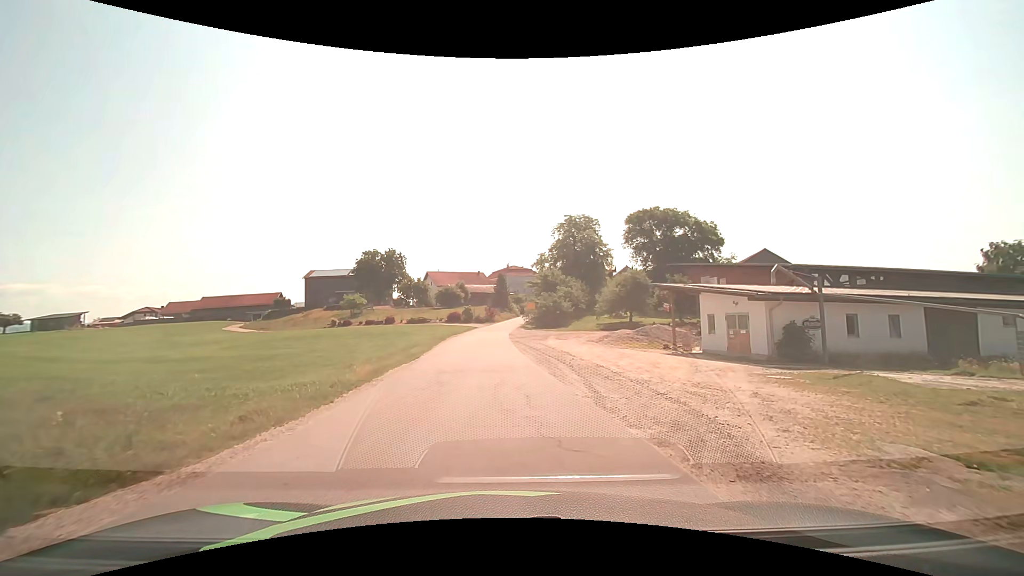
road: tertiary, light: Day
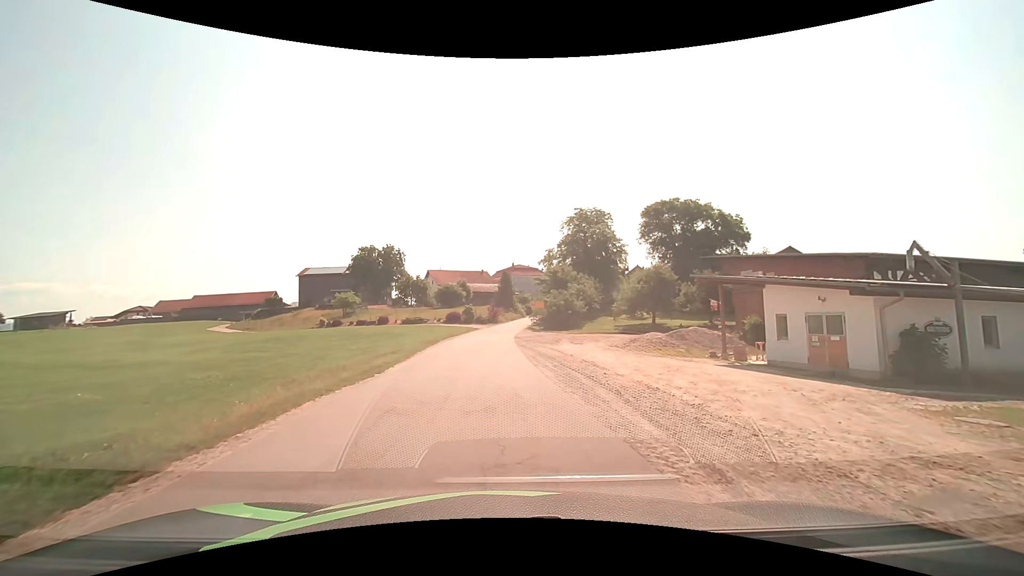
(0.0, +7.4) m; -1°
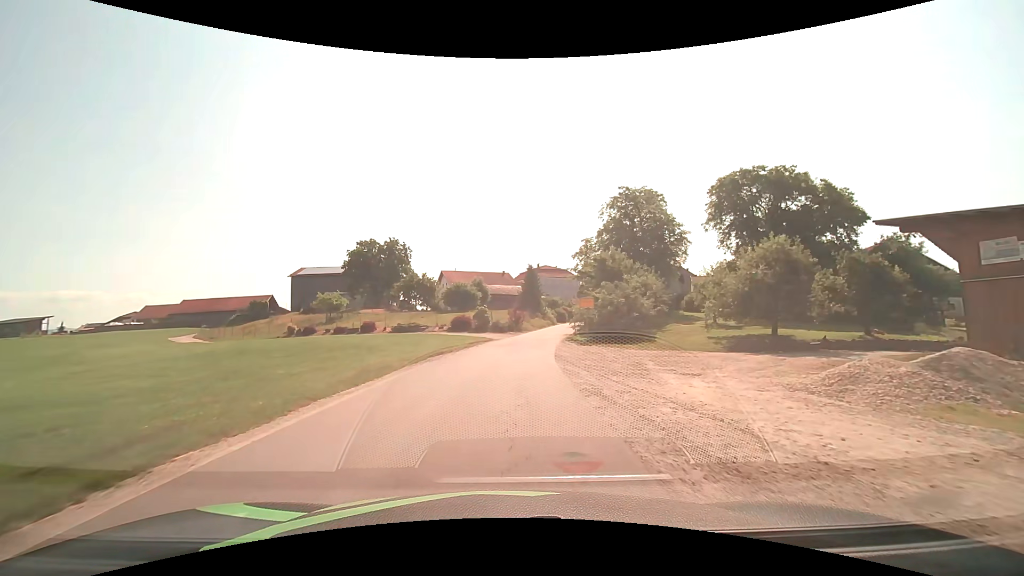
(-0.3, +18.9) m; -2°
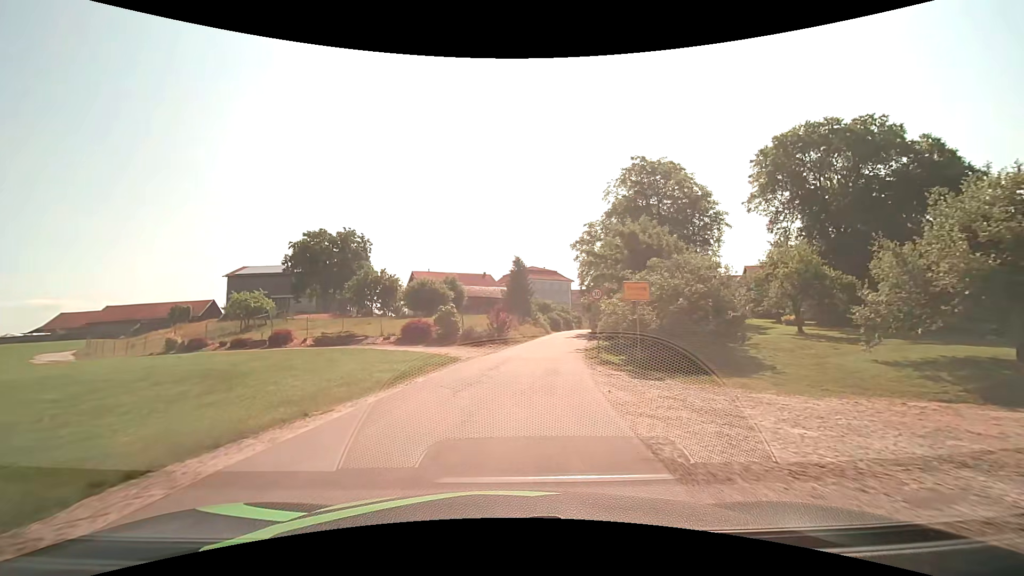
(+0.2, +16.6) m; +1°
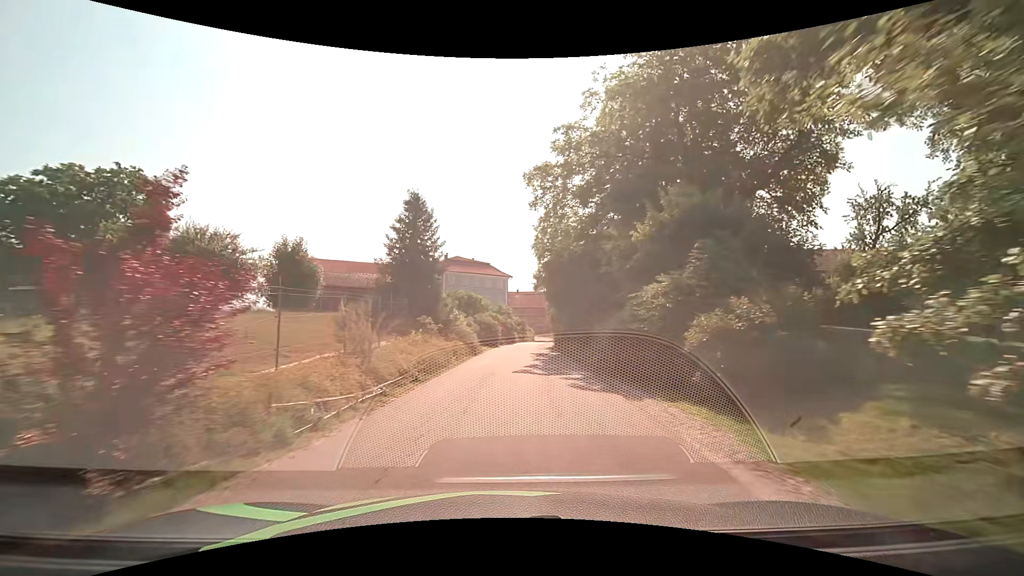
(+2.4, +29.5) m; +9°
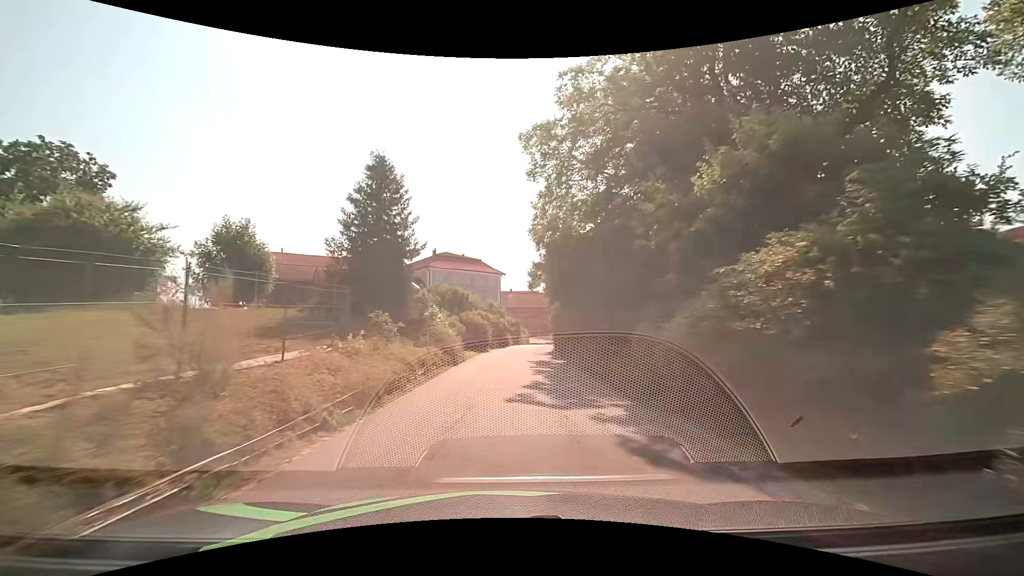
(0.0, +6.1) m; +1°
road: residential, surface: asphalt
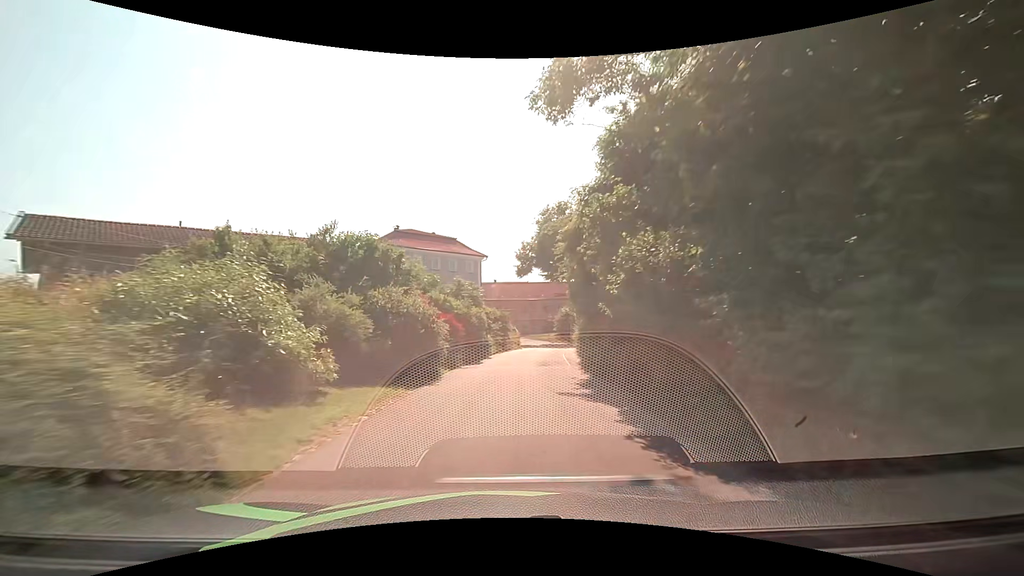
(+0.2, +17.9) m; +1°
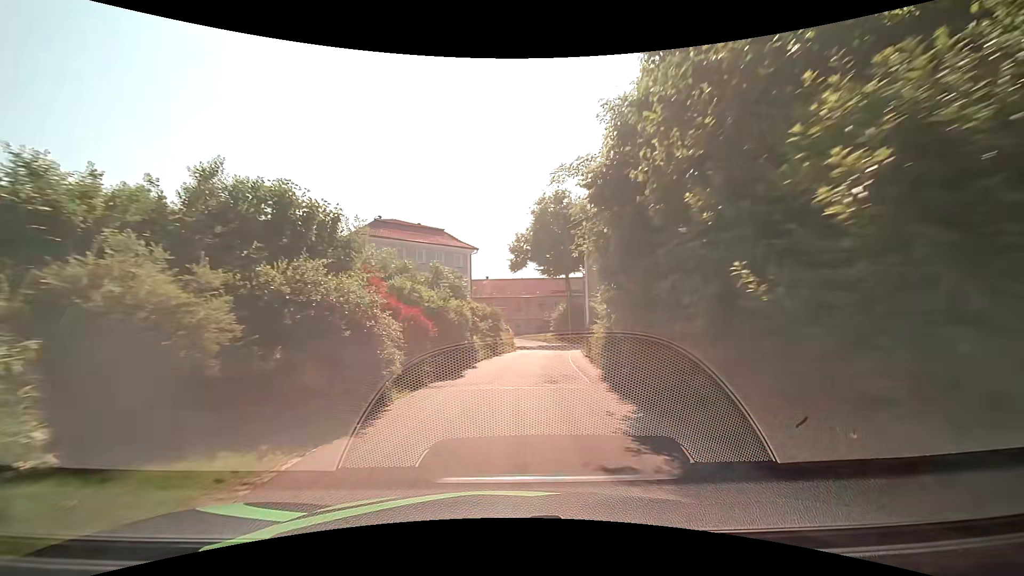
(+0.1, +5.5) m; 0°
